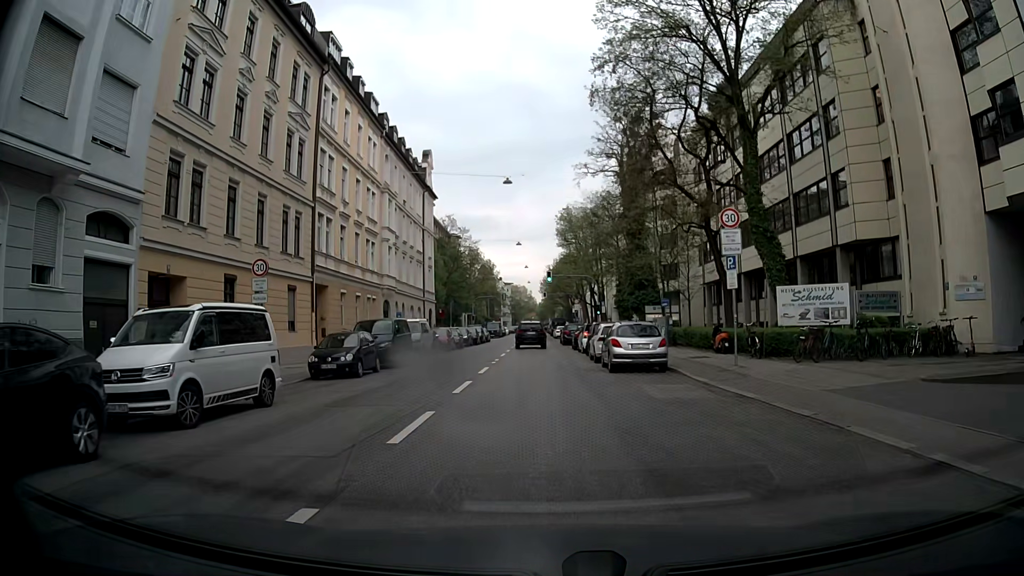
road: tertiary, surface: asphalt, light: Day
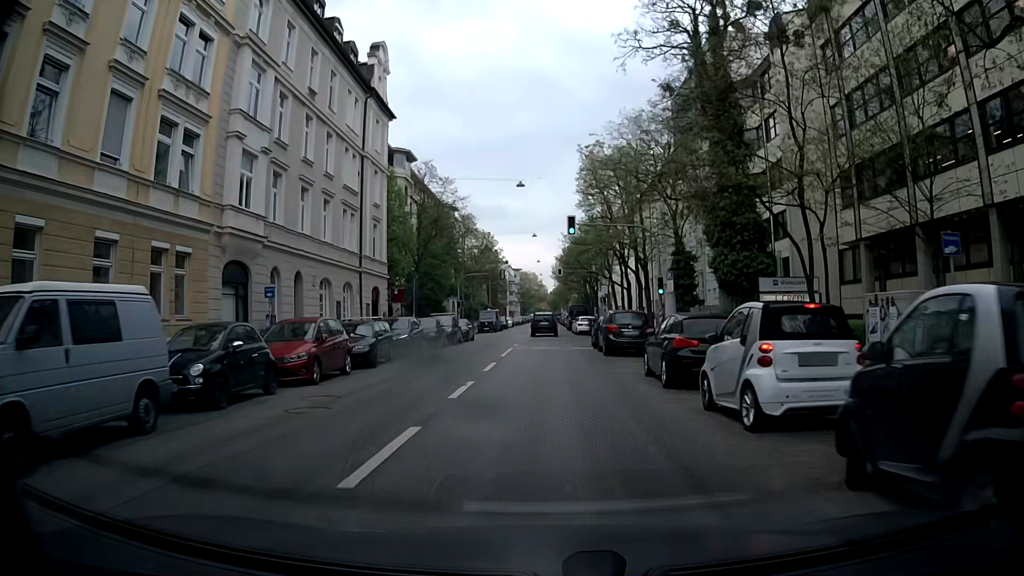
(-0.2, +27.0) m; 0°
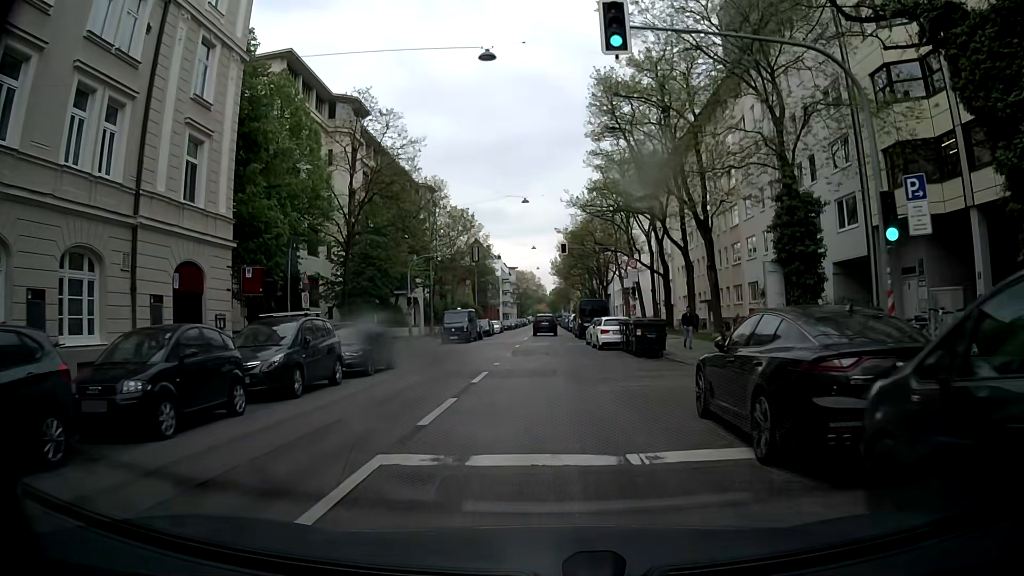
(-0.2, +22.8) m; -1°
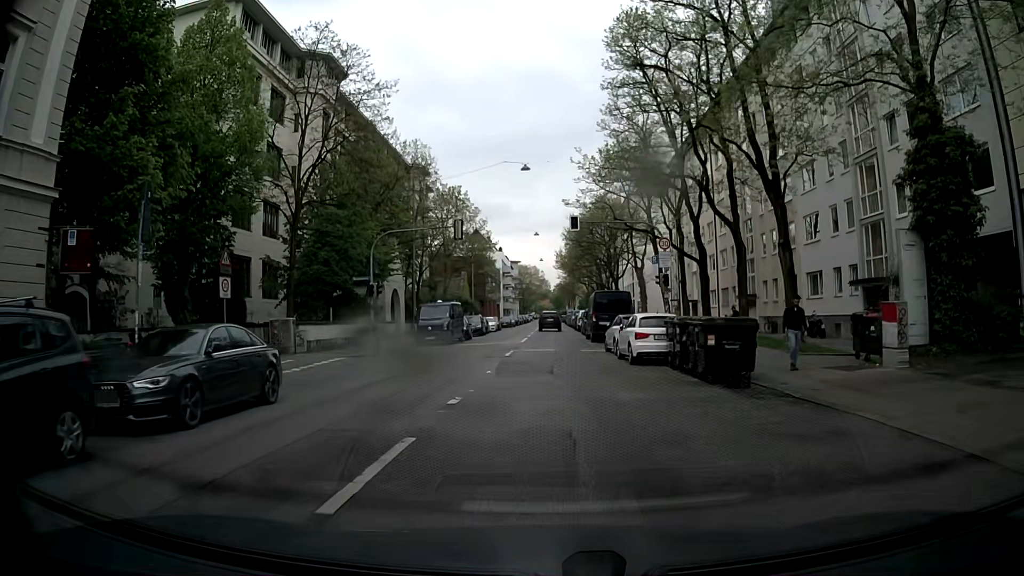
(0.0, +10.1) m; -1°
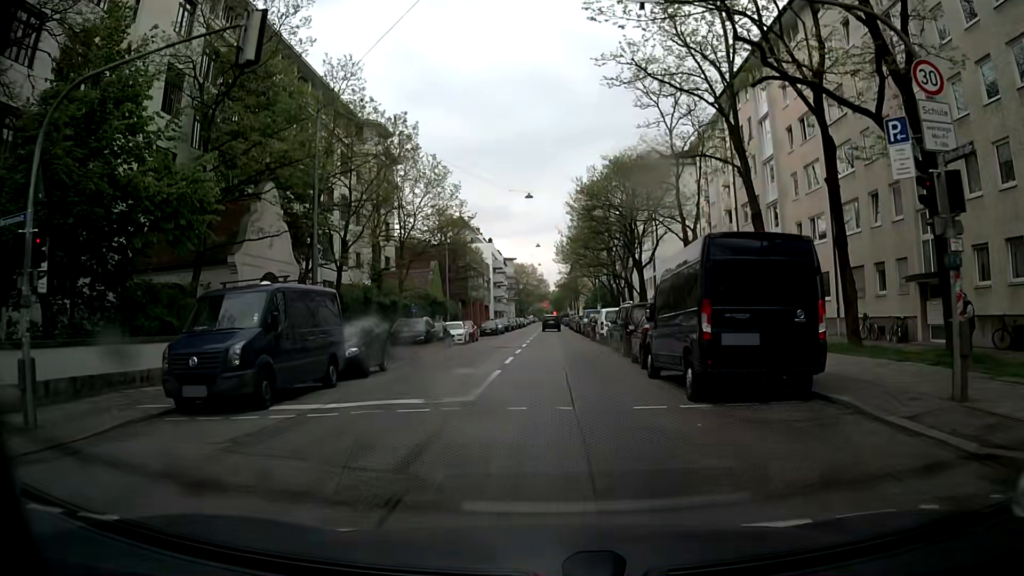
(+0.3, +23.7) m; +1°
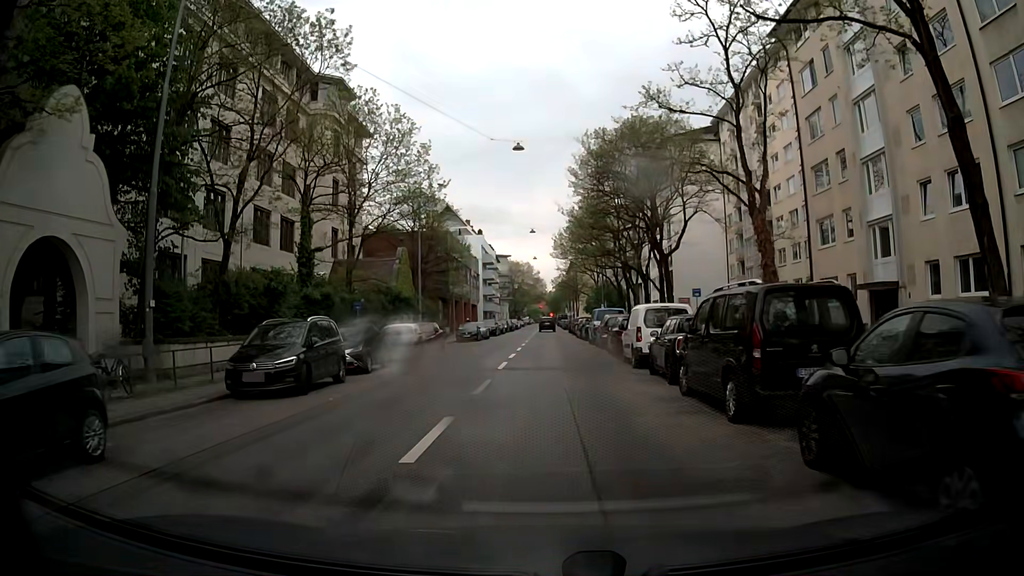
(-0.1, +14.1) m; +1°
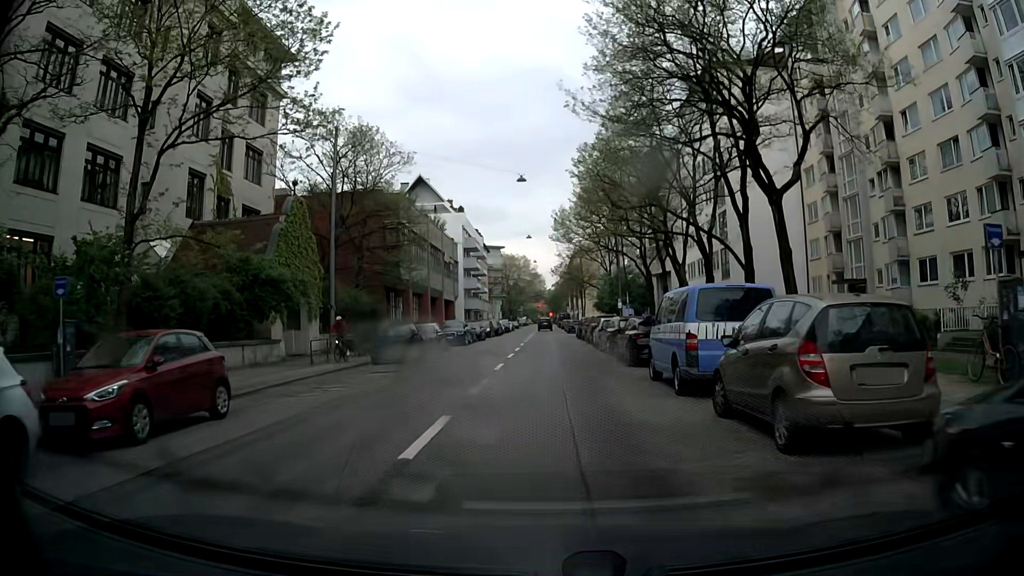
(-0.1, +23.9) m; -1°
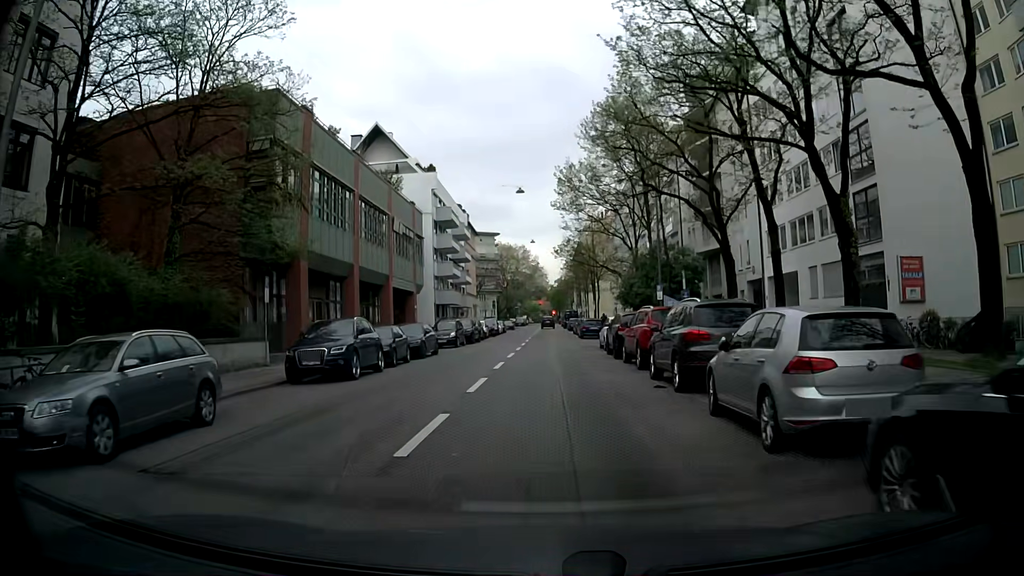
(+0.1, +24.3) m; +1°
(0, +10) (0, +20) (0, +30) (0, +40) (0, +50) (-1, +60) (-1, +70) (-1, +80) (-1, +90) (-1, +100) m
